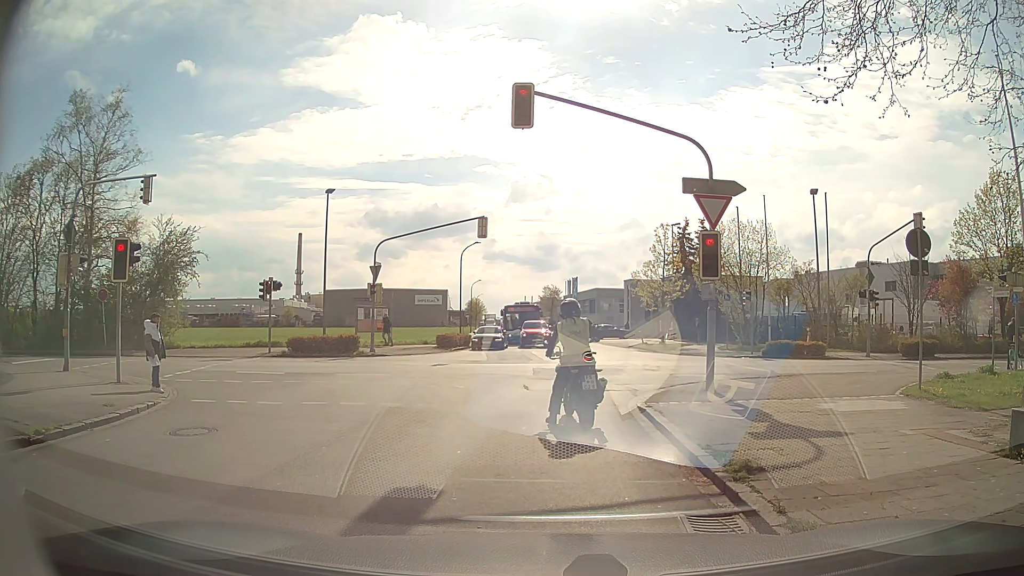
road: residential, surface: asphalt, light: Day
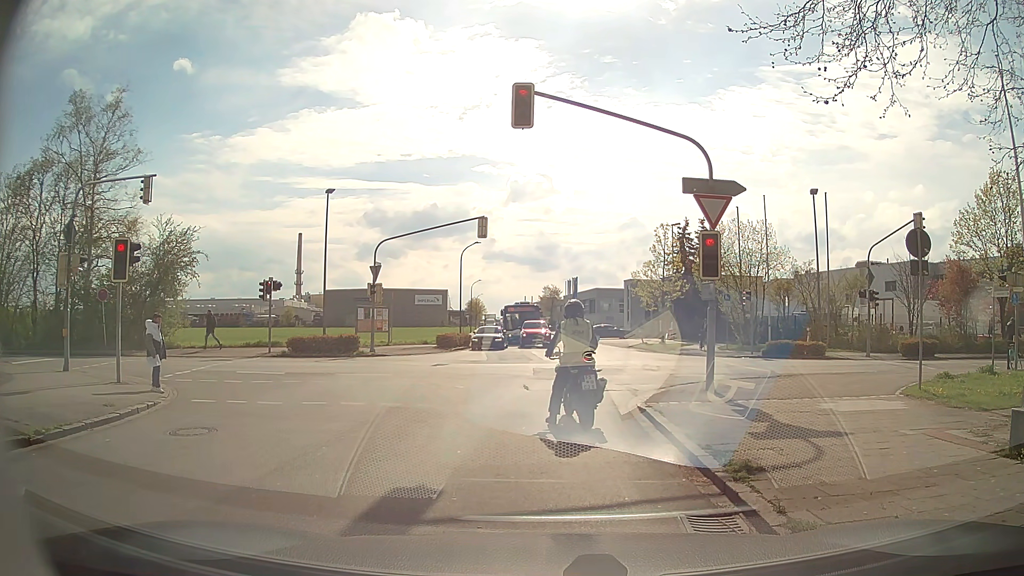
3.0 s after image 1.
(0.0, 0.0) m; 0°
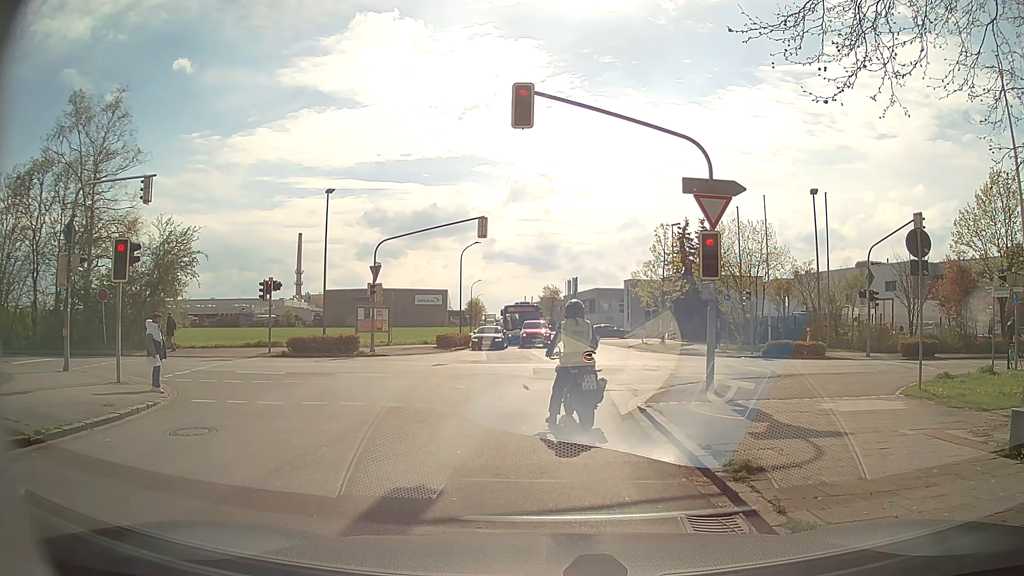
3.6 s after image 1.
(0.0, 0.0) m; 0°
